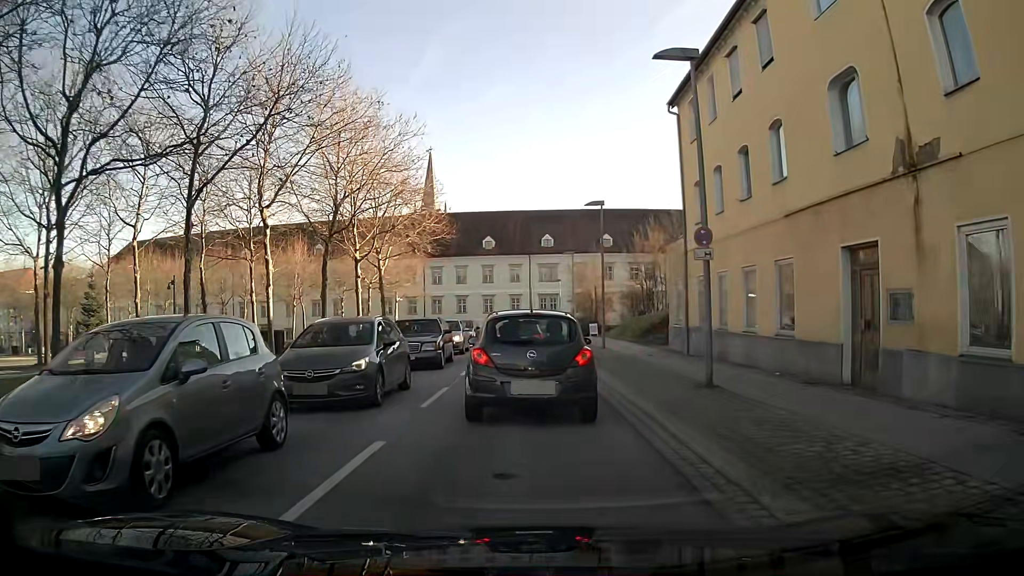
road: tertiary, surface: asphalt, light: Day
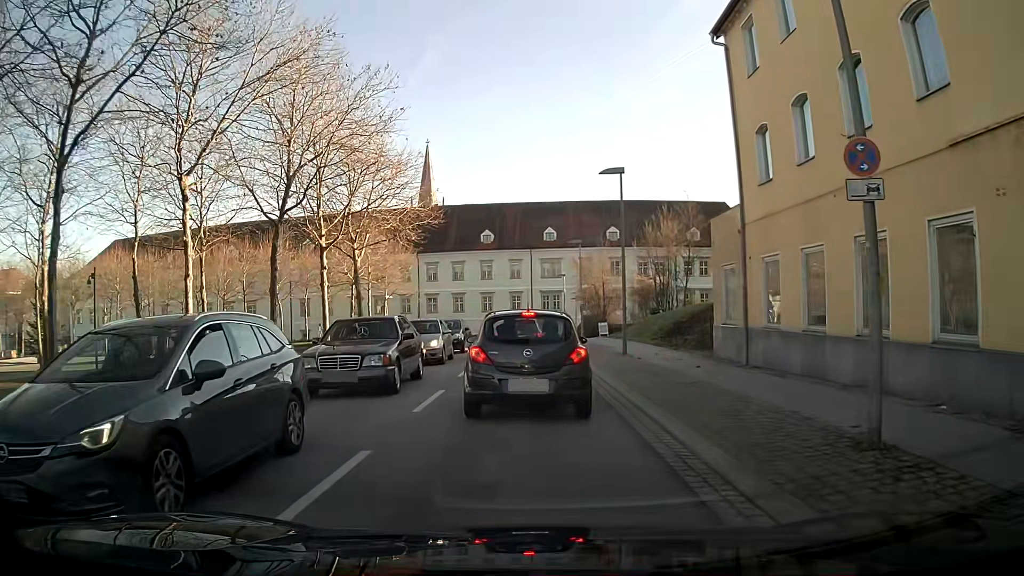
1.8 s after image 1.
(0.0, +6.6) m; -1°
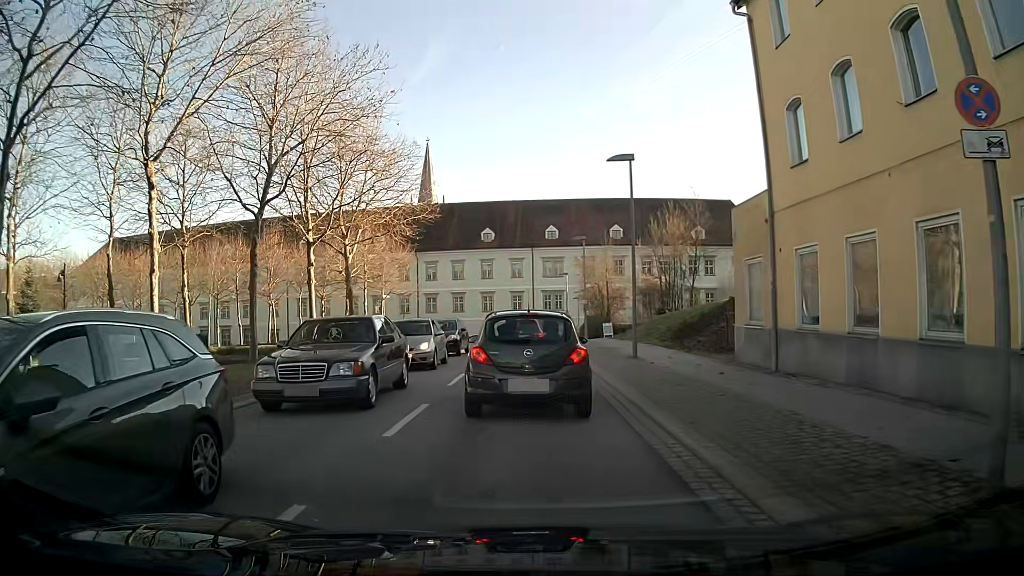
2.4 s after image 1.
(0.0, +2.1) m; 0°
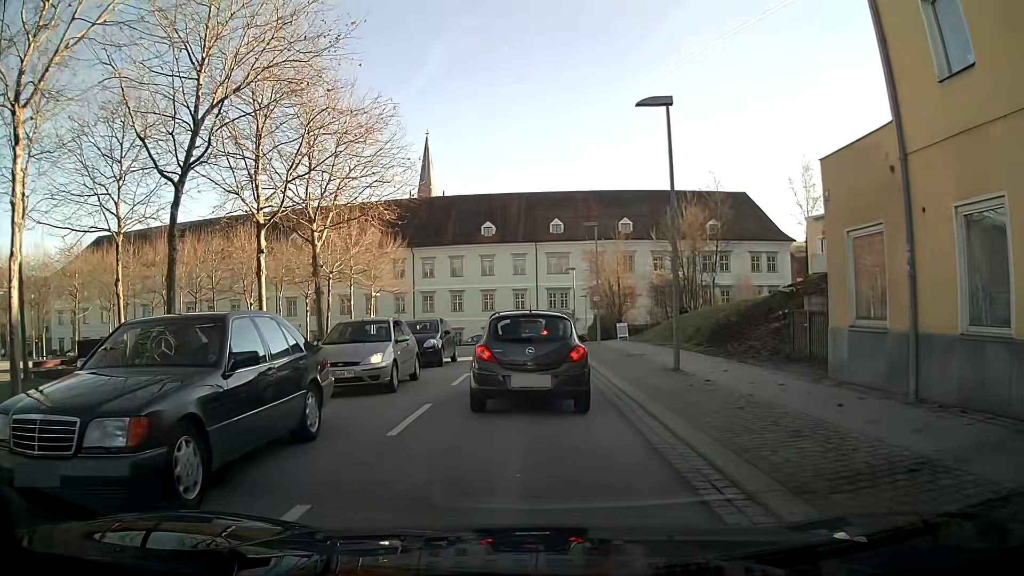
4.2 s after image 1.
(0.0, +6.0) m; 0°
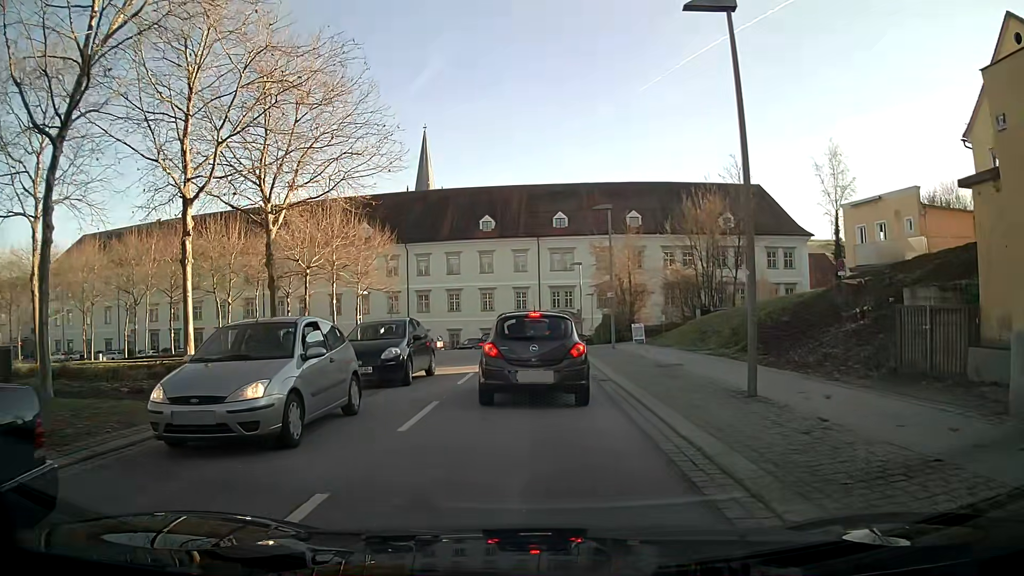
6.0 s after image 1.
(0.0, +5.6) m; 0°
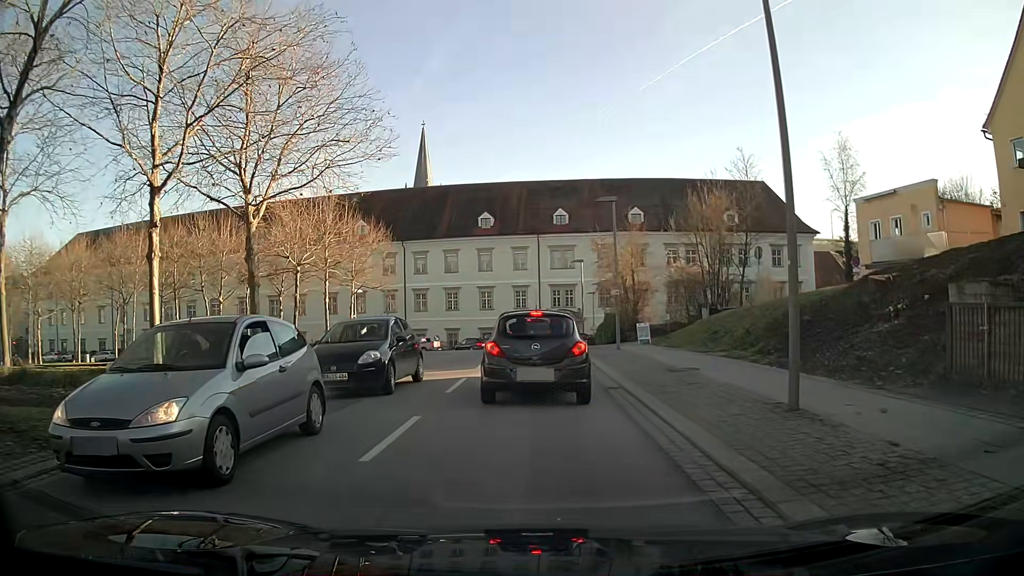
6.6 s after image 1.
(0.0, +1.8) m; 0°
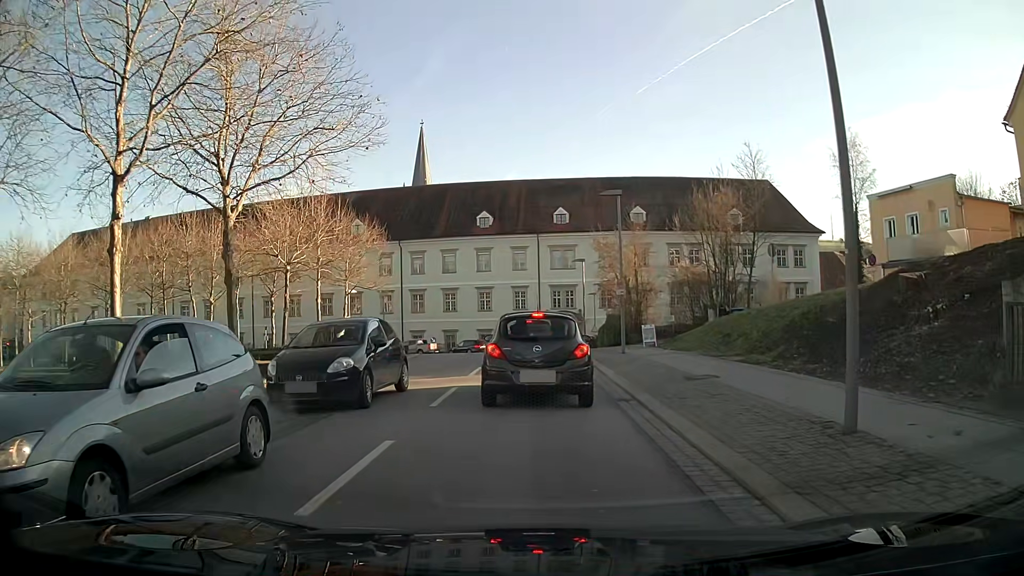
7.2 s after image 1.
(0.0, +1.8) m; 0°
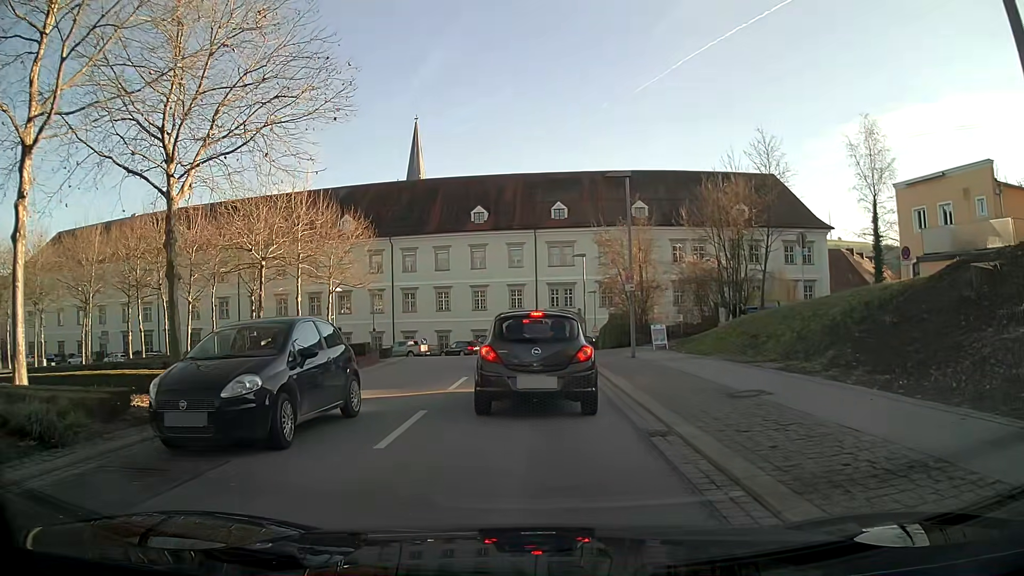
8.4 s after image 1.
(0.0, +3.5) m; +1°
